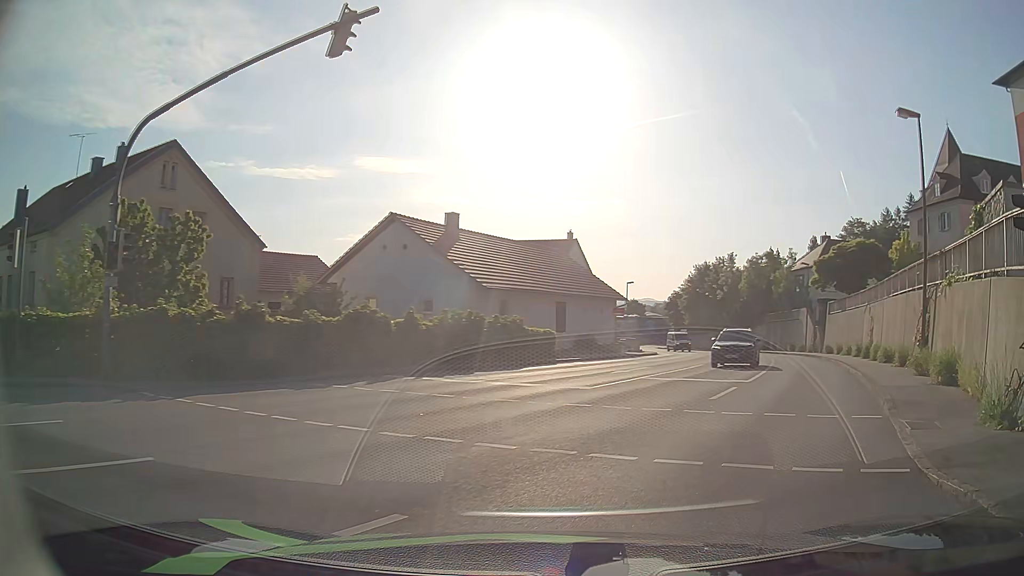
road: tertiary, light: Day
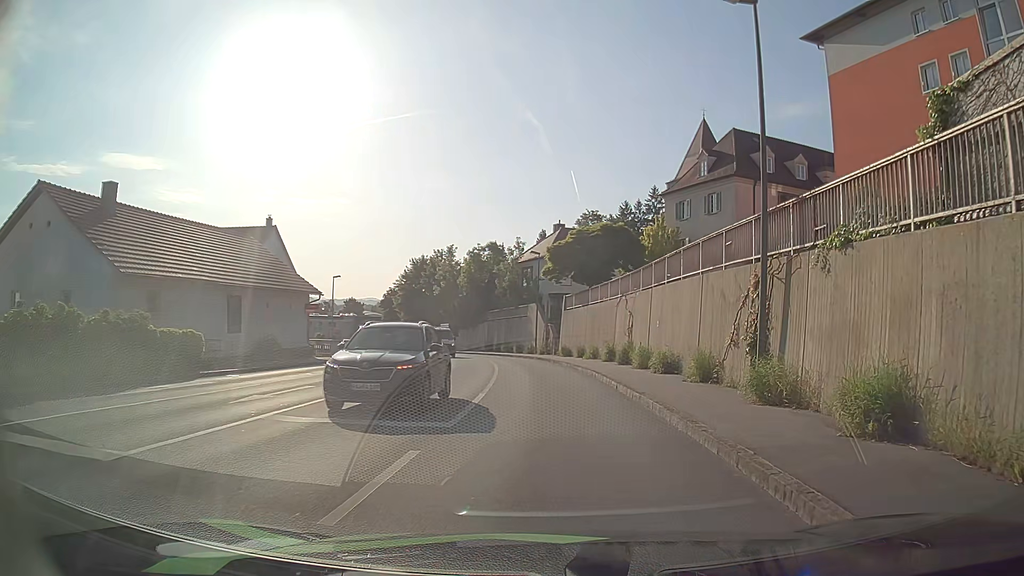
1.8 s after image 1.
(+2.1, +8.3) m; +24°
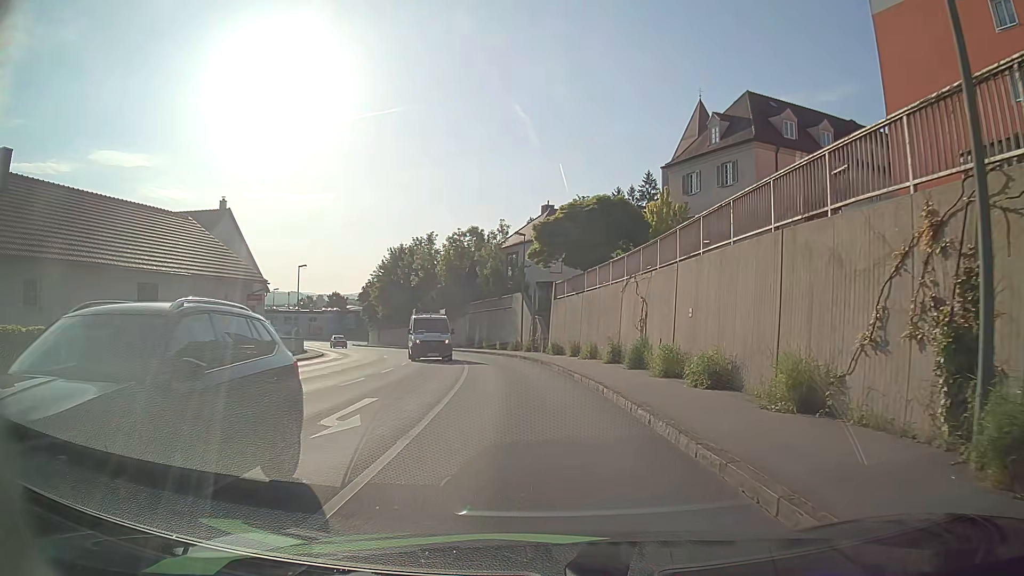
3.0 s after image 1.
(+0.1, +7.3) m; +2°
